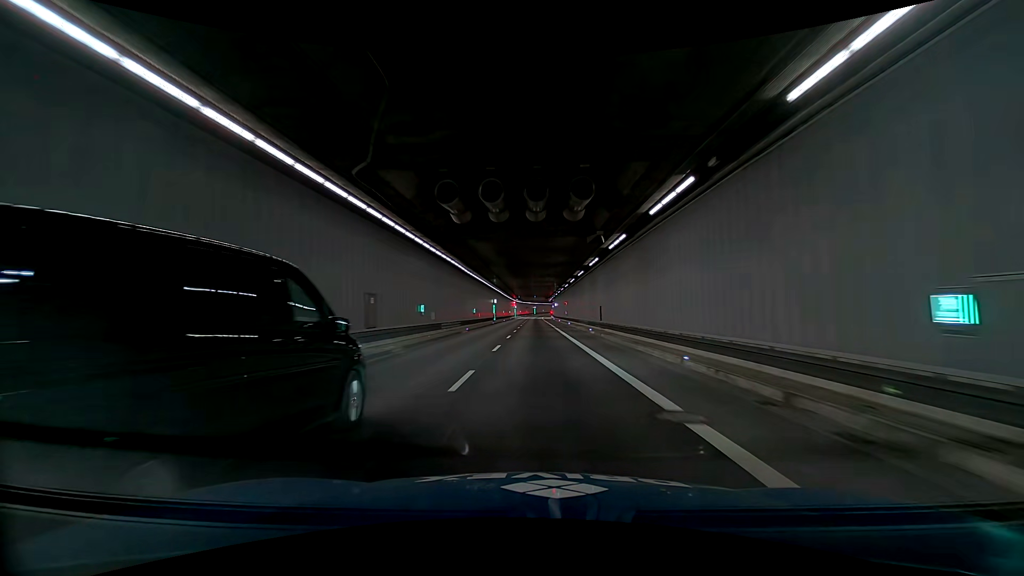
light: Day
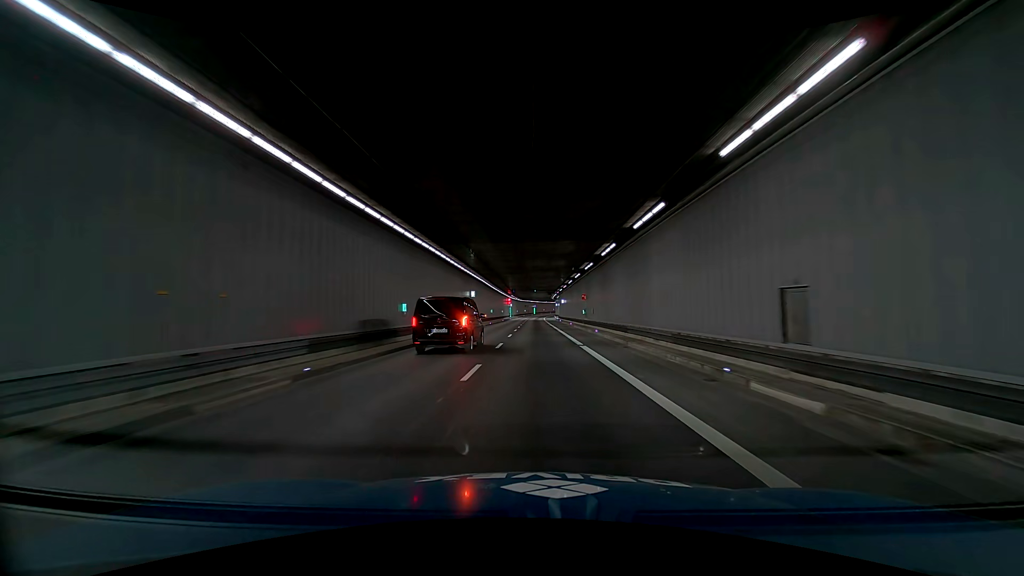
(0.0, +25.8) m; 0°
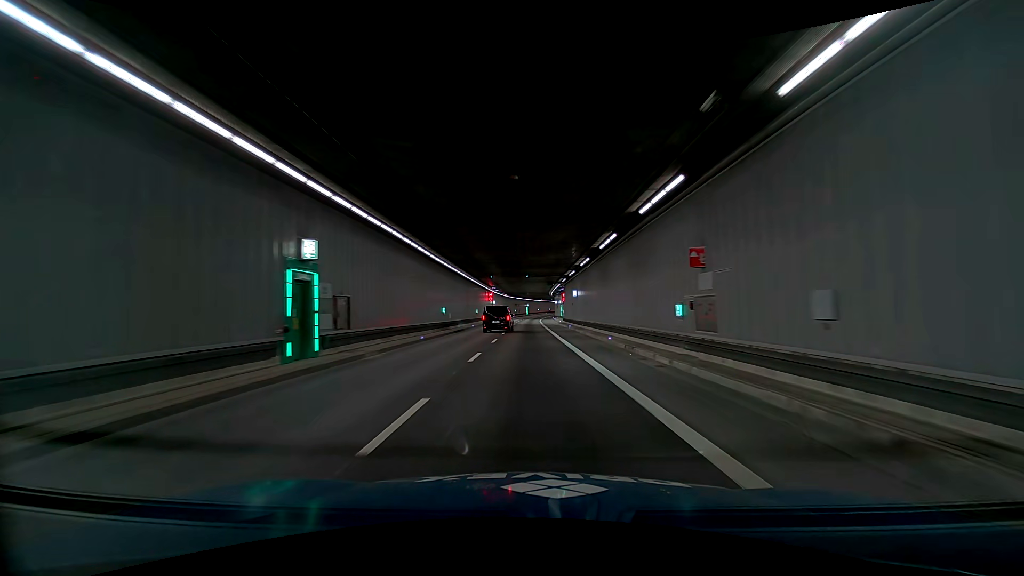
(0.0, +32.2) m; 0°
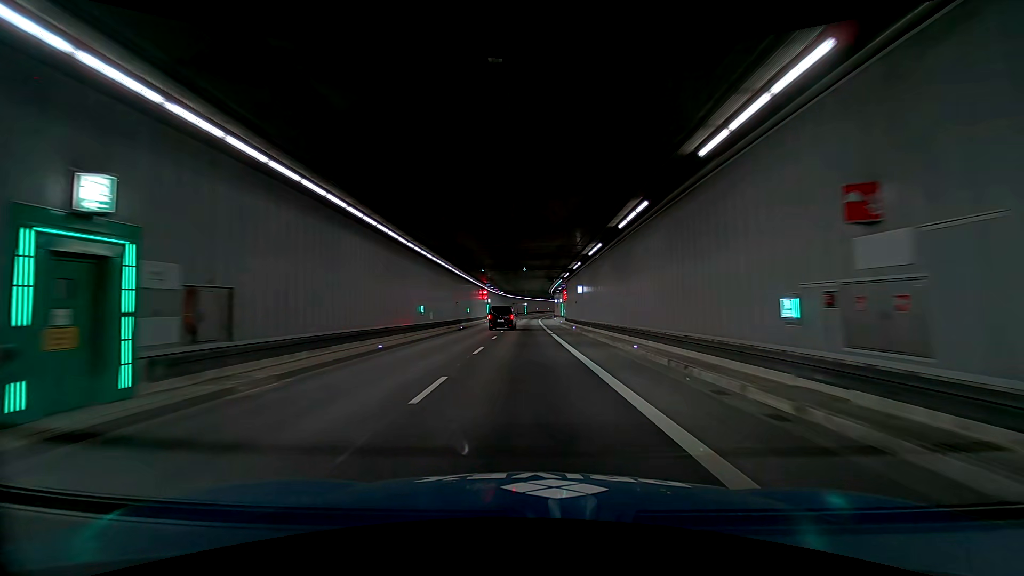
(0.0, +6.4) m; 0°
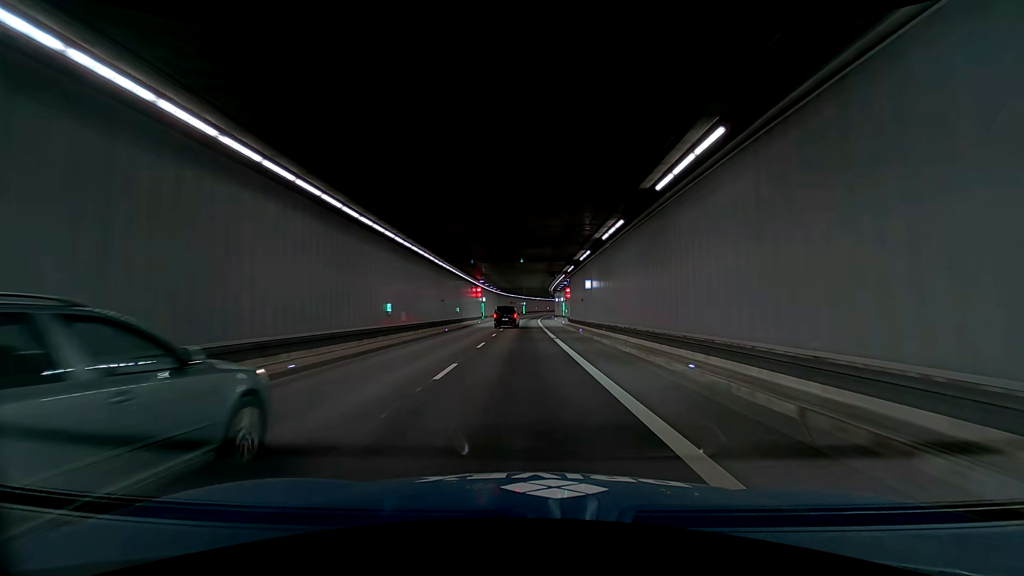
(0.0, +6.4) m; 0°
